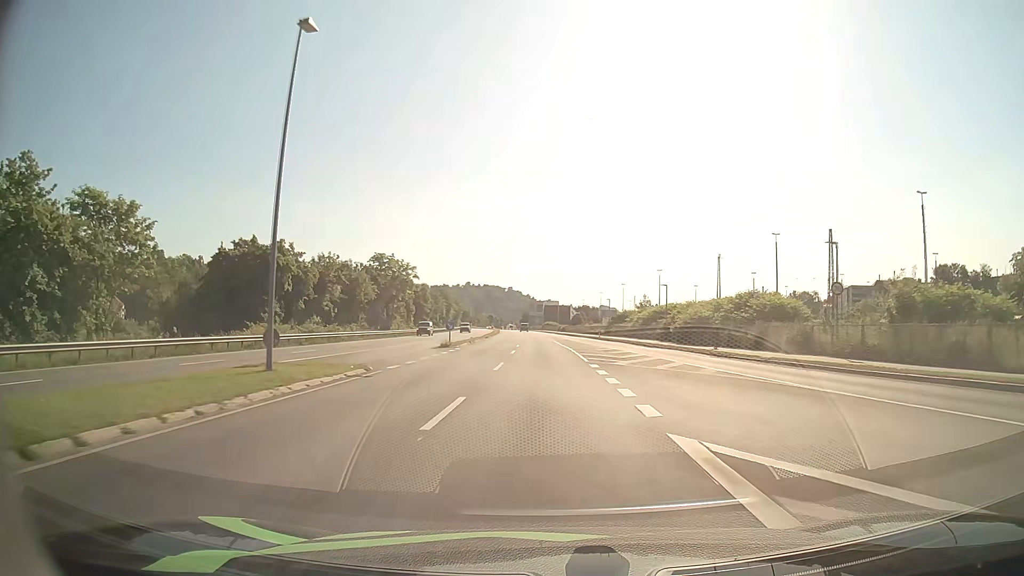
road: primary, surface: asphalt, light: Day
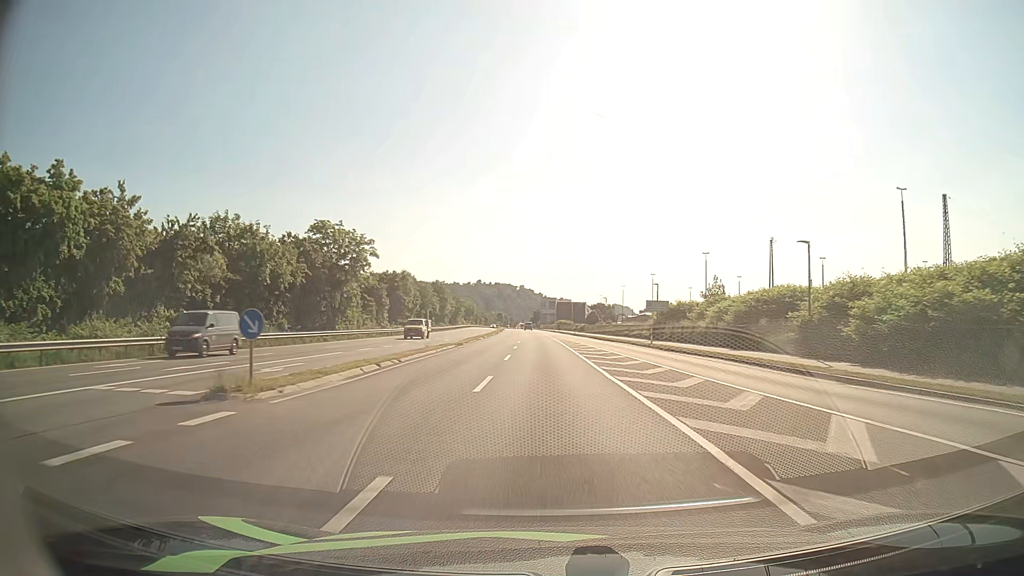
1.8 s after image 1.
(-0.2, +31.0) m; -1°
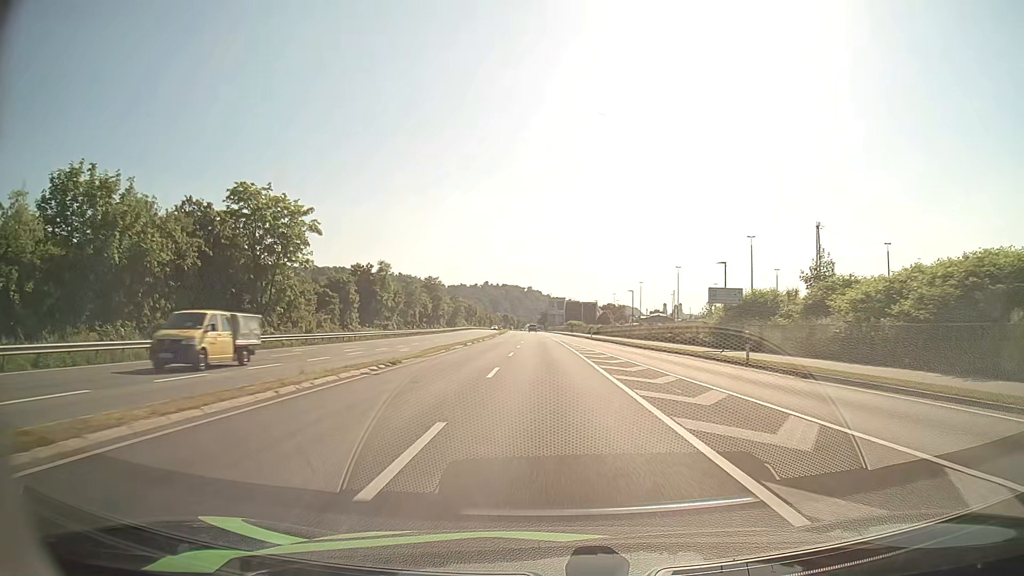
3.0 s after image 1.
(-0.1, +20.7) m; 0°
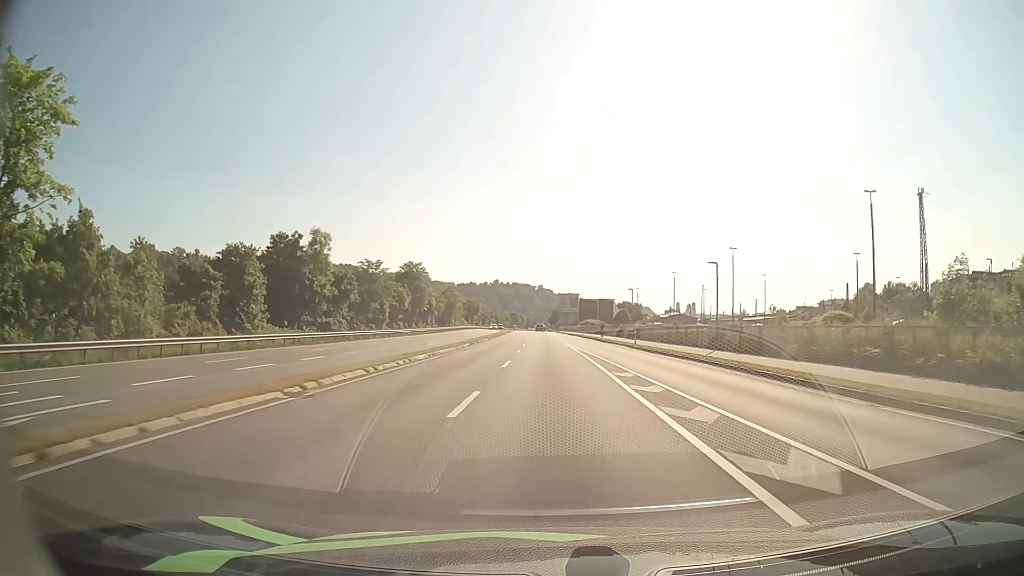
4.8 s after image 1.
(-0.3, +30.9) m; -1°
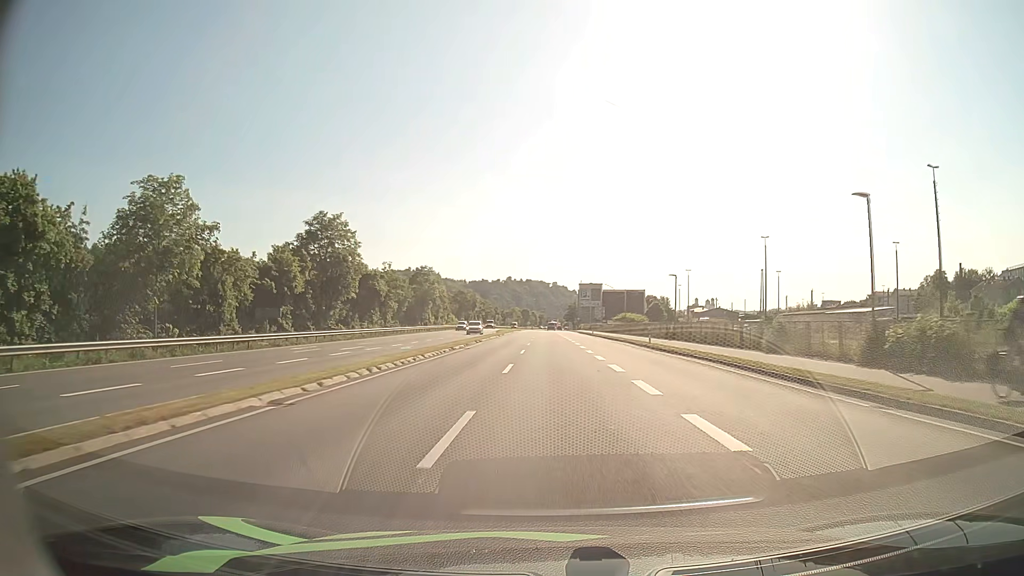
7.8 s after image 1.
(-0.5, +51.5) m; -1°
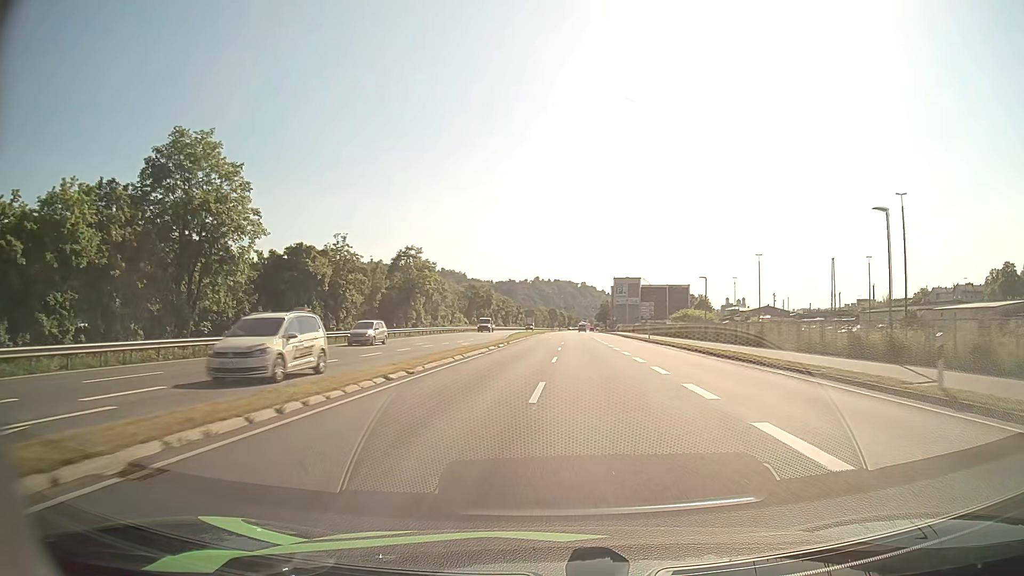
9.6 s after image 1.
(-0.5, +30.8) m; -2°
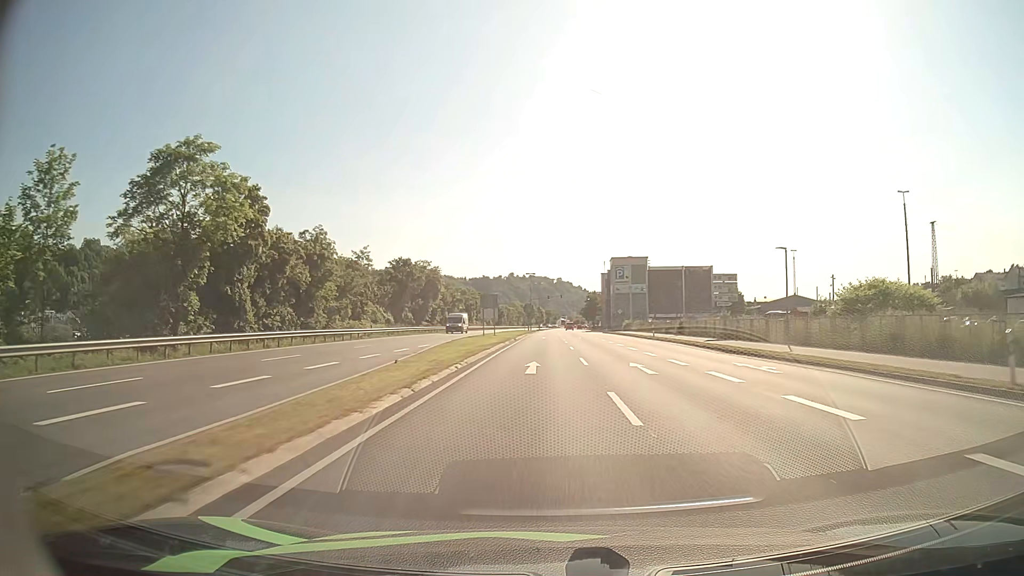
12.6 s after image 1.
(-0.1, +50.7) m; +2°
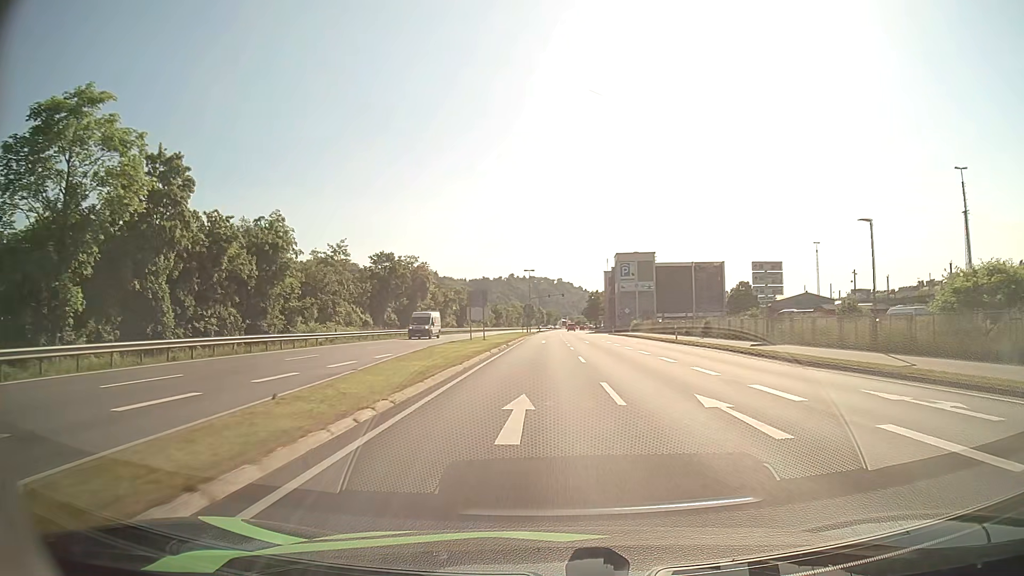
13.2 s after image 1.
(0.0, +9.8) m; 0°
(0, +10) (0, +20) (0, +30) (0, +40) (0, +50) (0, +60) (0, +70) (0, +80) (0, +90) (0, +100) m
